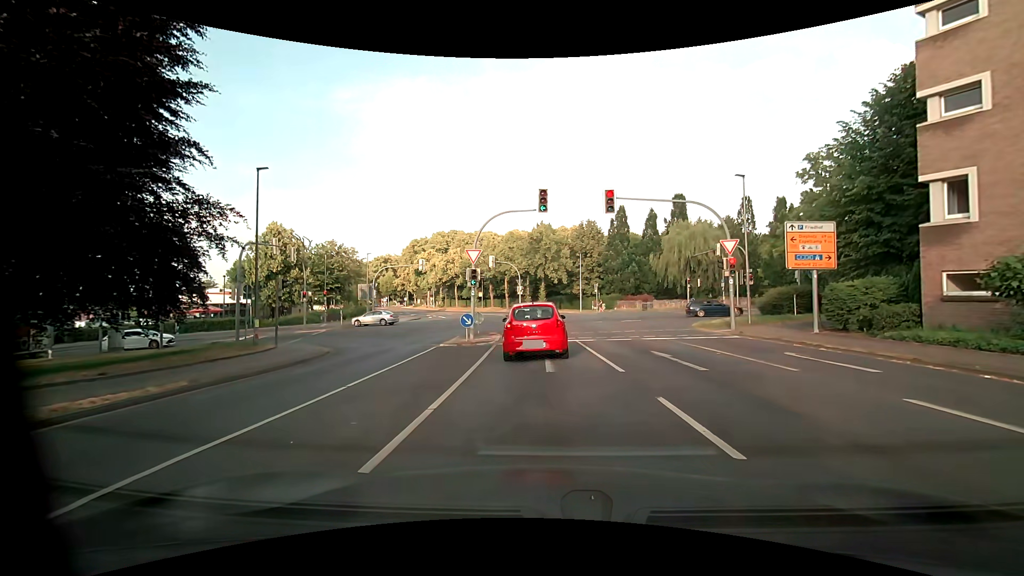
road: unclassified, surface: asphalt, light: Day
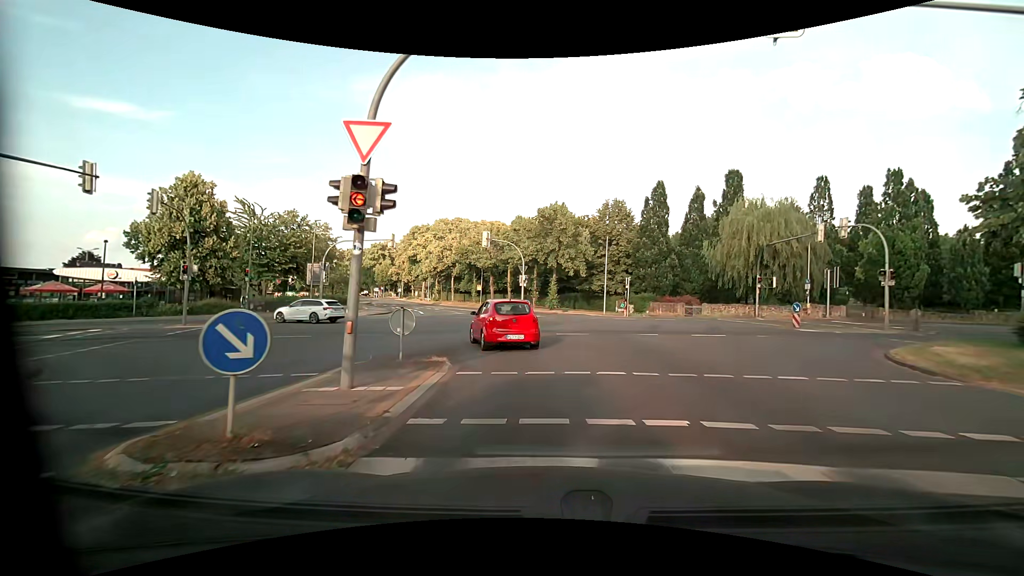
(+0.4, +16.9) m; +1°
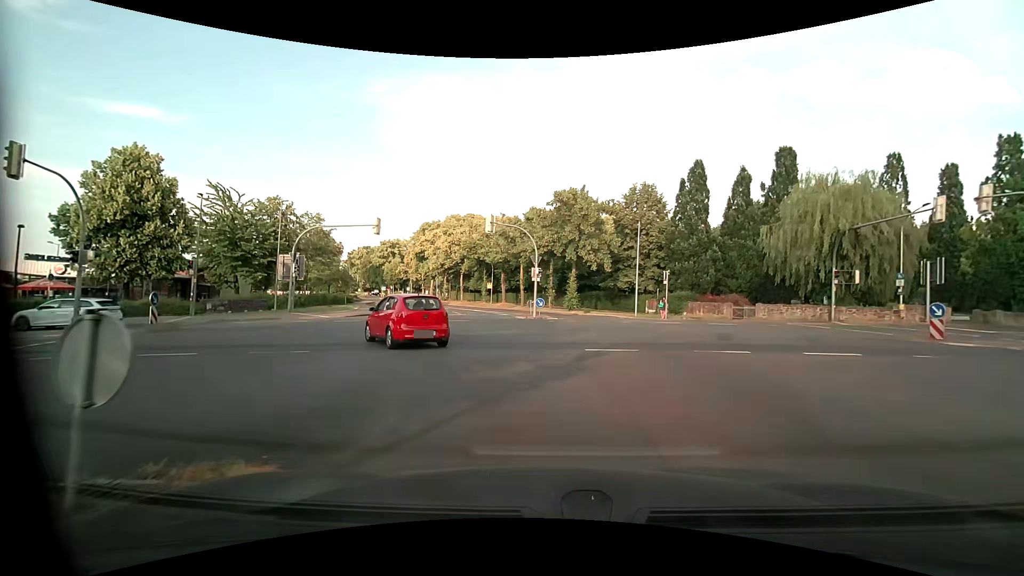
(-0.1, +8.4) m; -2°
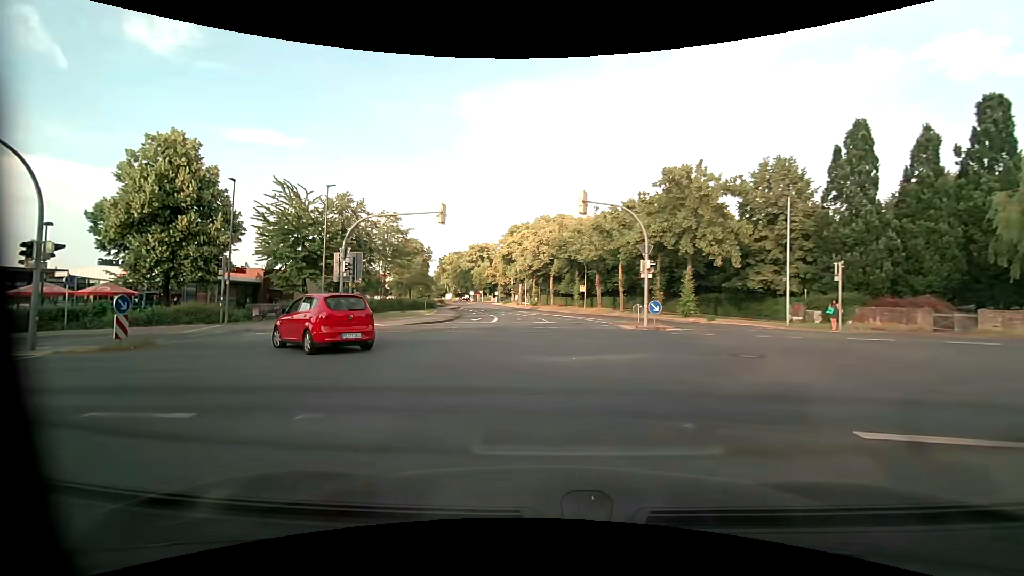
(-0.5, +8.2) m; -10°
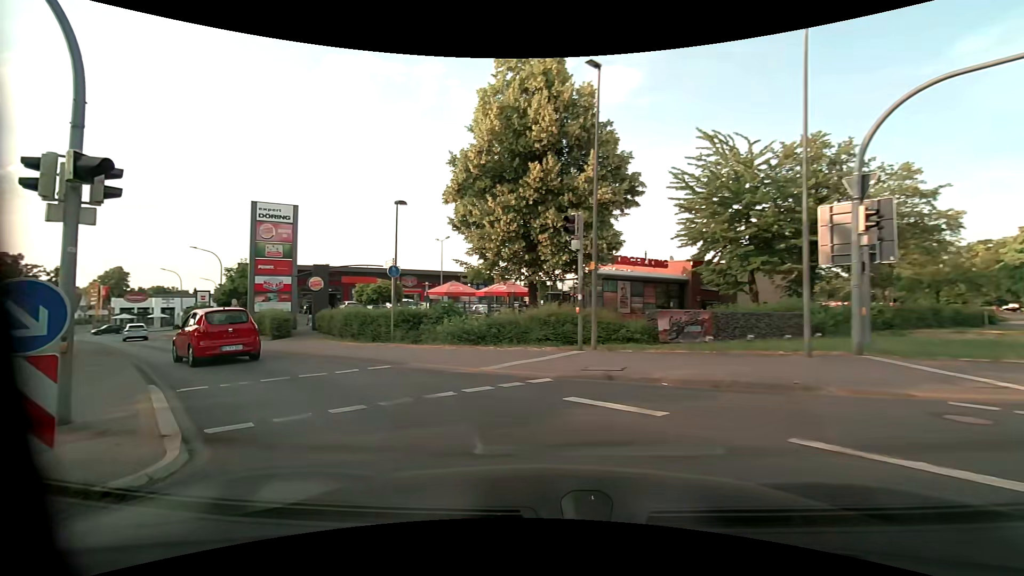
(-6.4, +16.2) m; -47°
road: primary
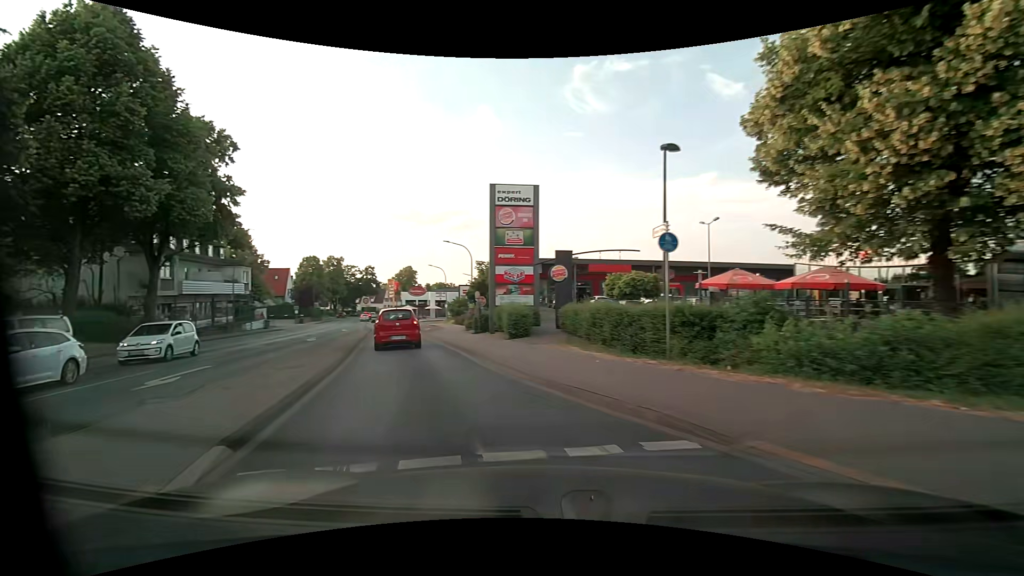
(-1.6, +6.7) m; -27°
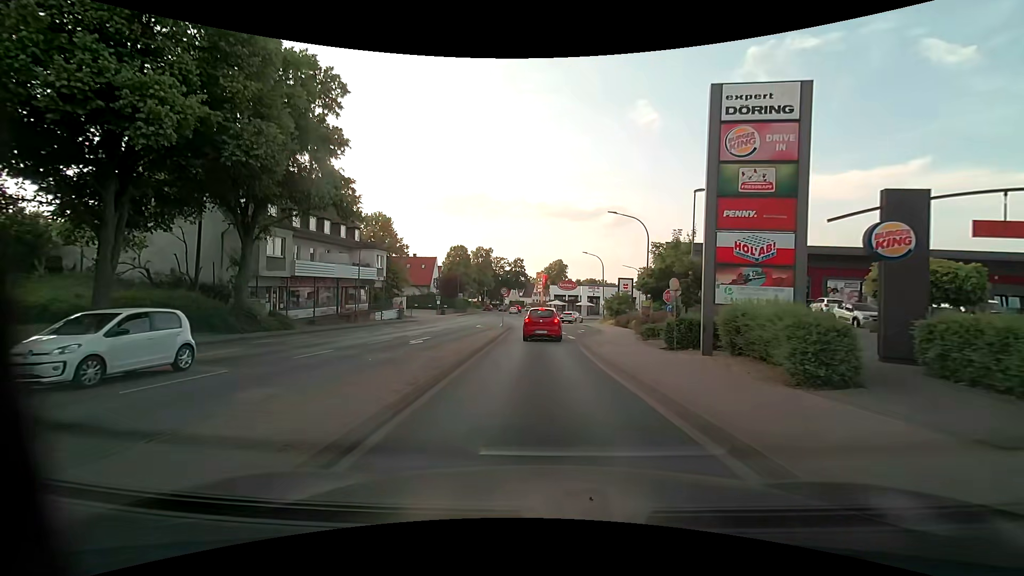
(-2.9, +11.6) m; -19°
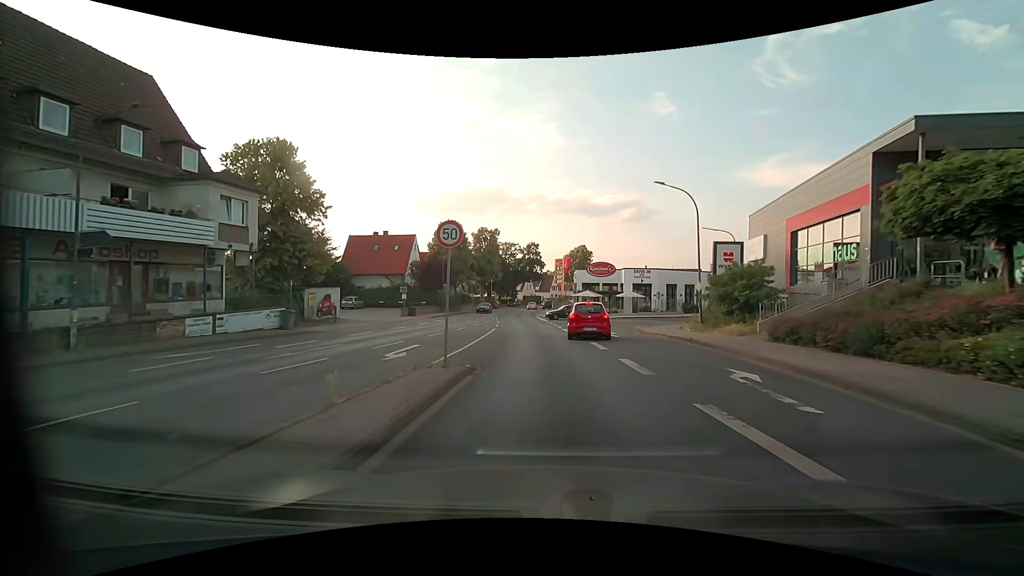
(-0.8, +28.3) m; -2°
(0, +10) (0, +20) (-1, +30) (-2, +40) (-2, +50) (-3, +60) (-3, +70) (-3, +80) (-3, +90) (-2, +100) m
